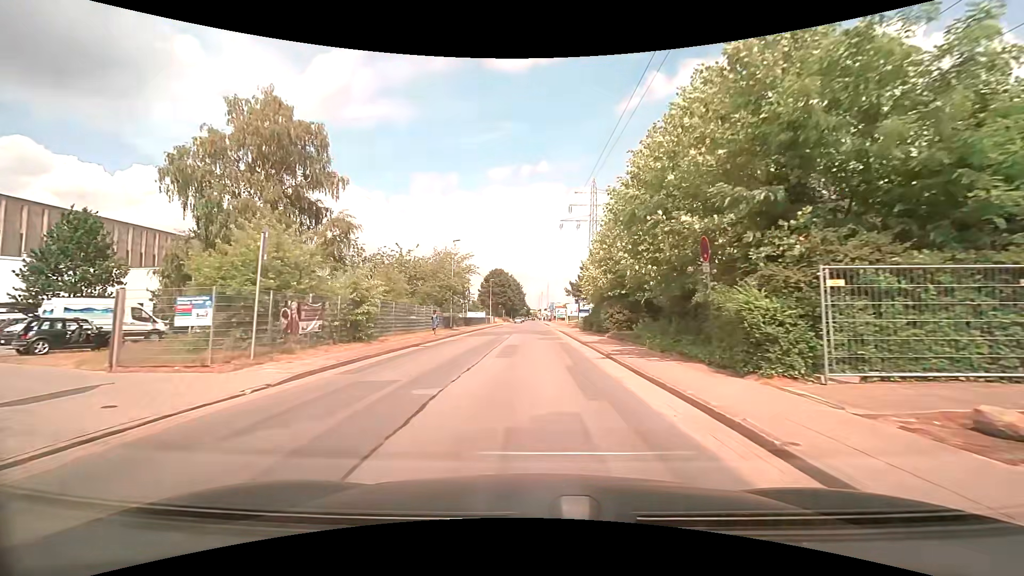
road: residential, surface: asphalt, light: Day
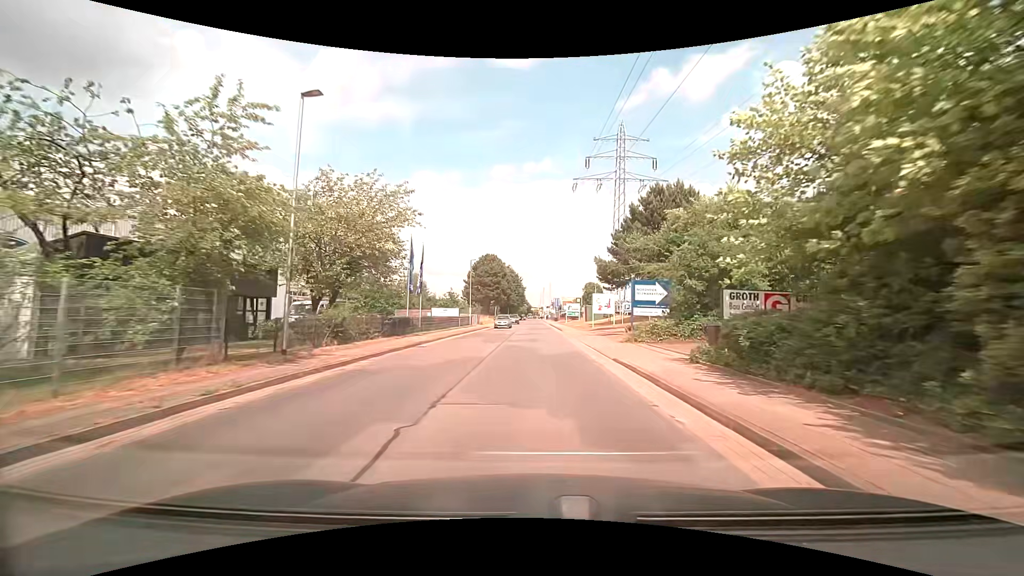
(0.0, +29.1) m; 0°
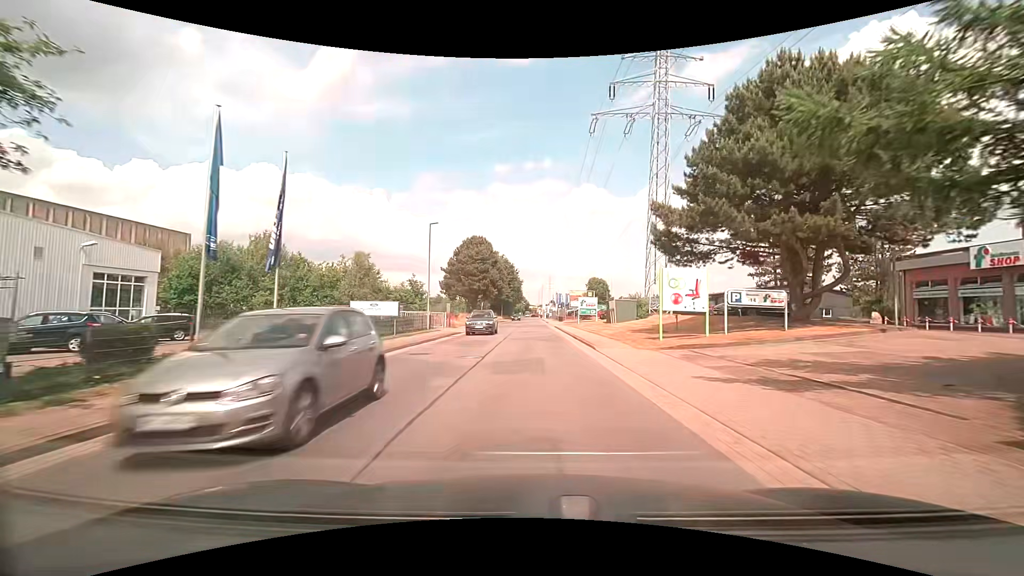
(0.0, +22.2) m; 0°
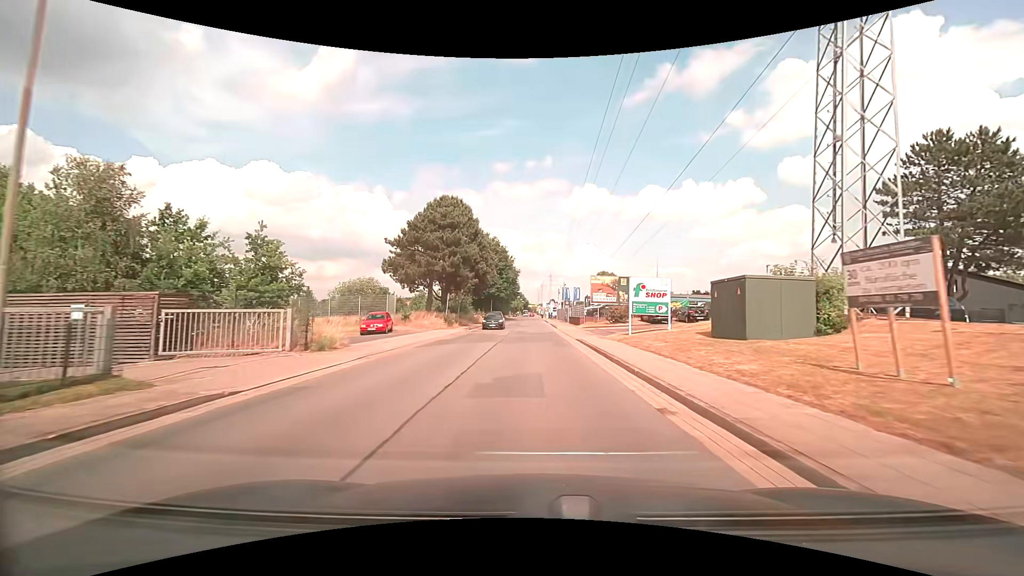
(0.0, +28.1) m; 0°
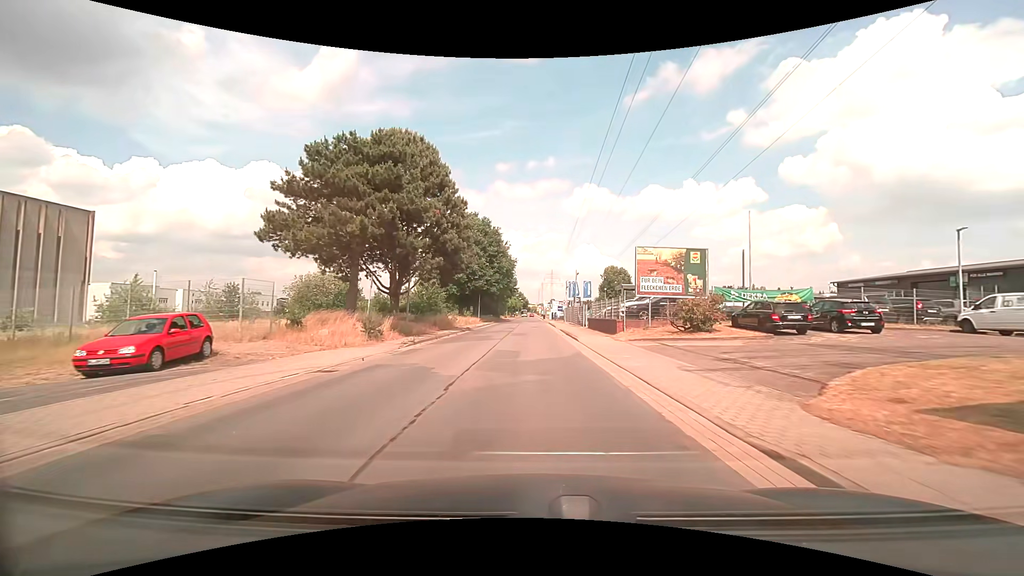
(+0.1, +20.6) m; 0°
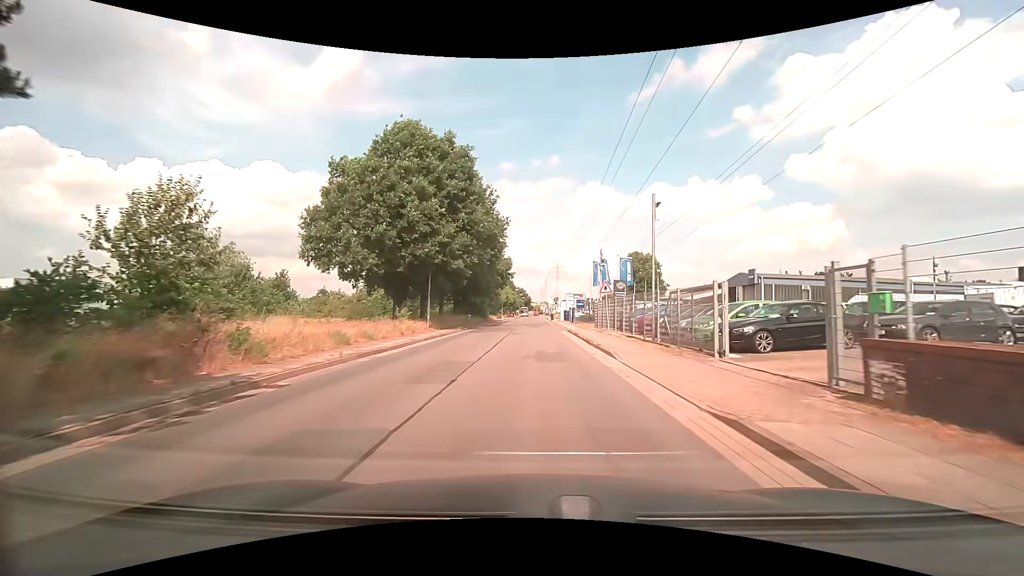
(+0.1, +33.9) m; 0°
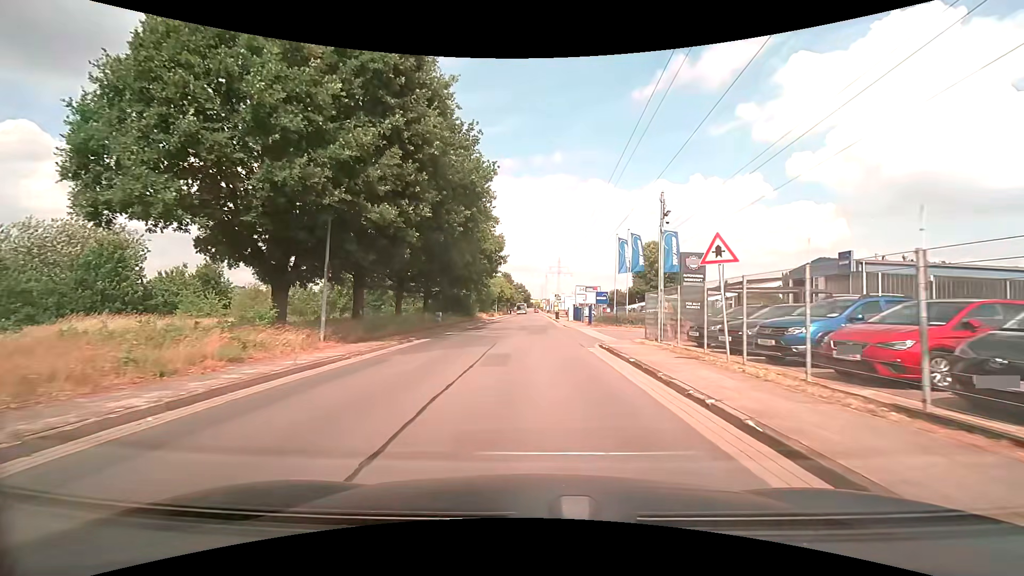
(0.0, +16.8) m; 0°
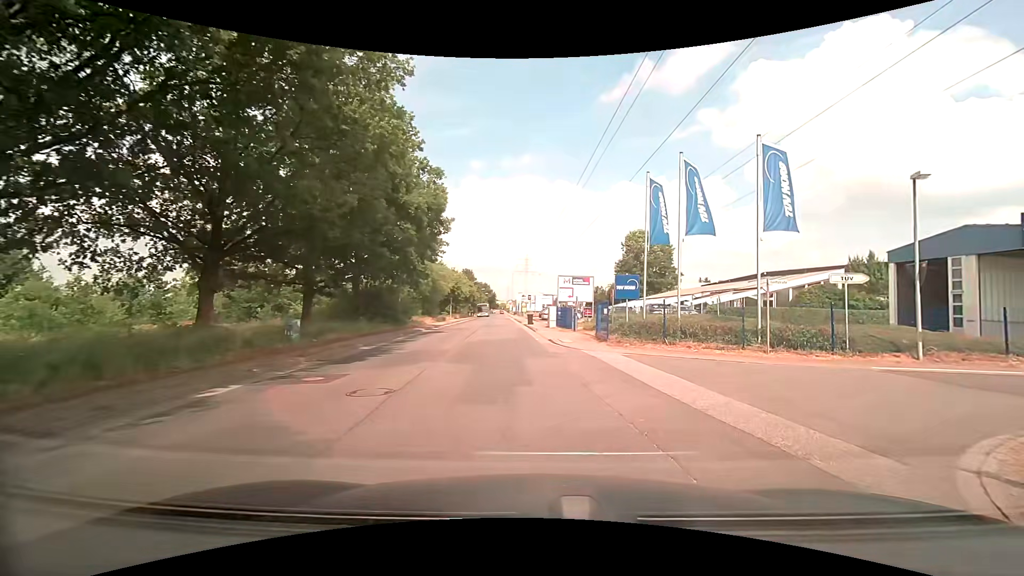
(+0.1, +18.7) m; +3°
